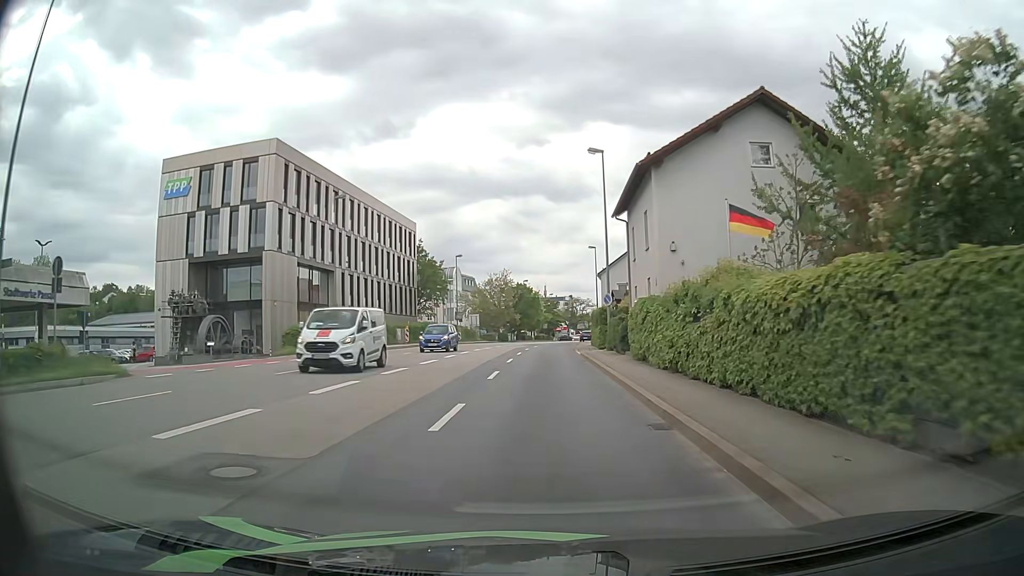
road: primary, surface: asphalt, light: Day
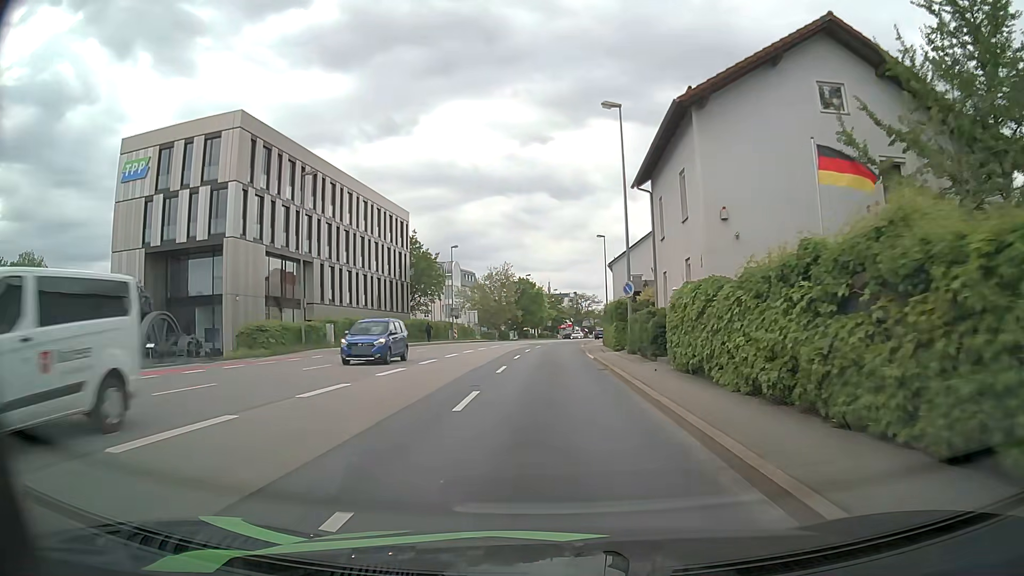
(+0.1, +7.1) m; +1°
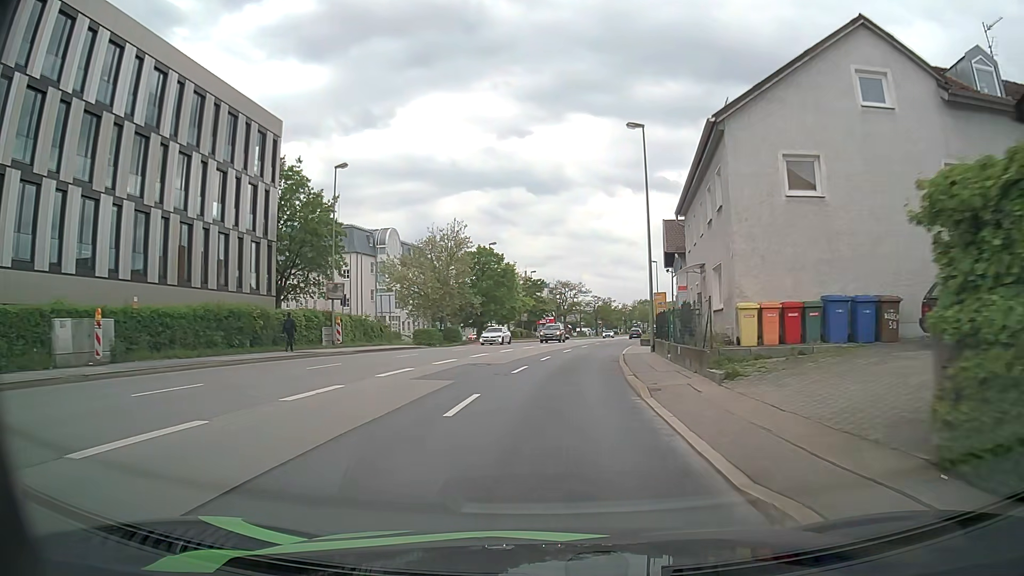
(-0.1, +36.7) m; +1°
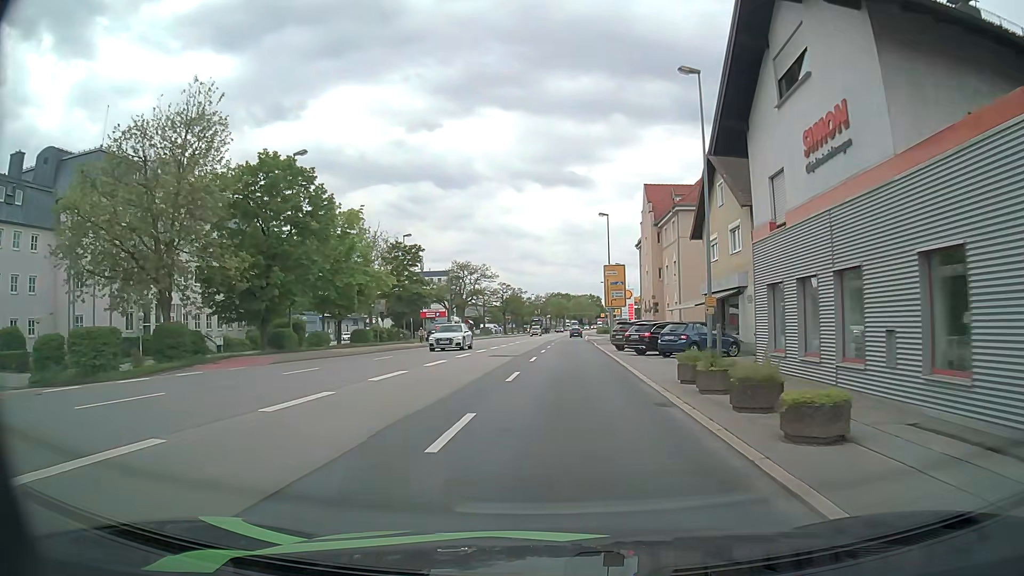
(+2.4, +36.9) m; +8°
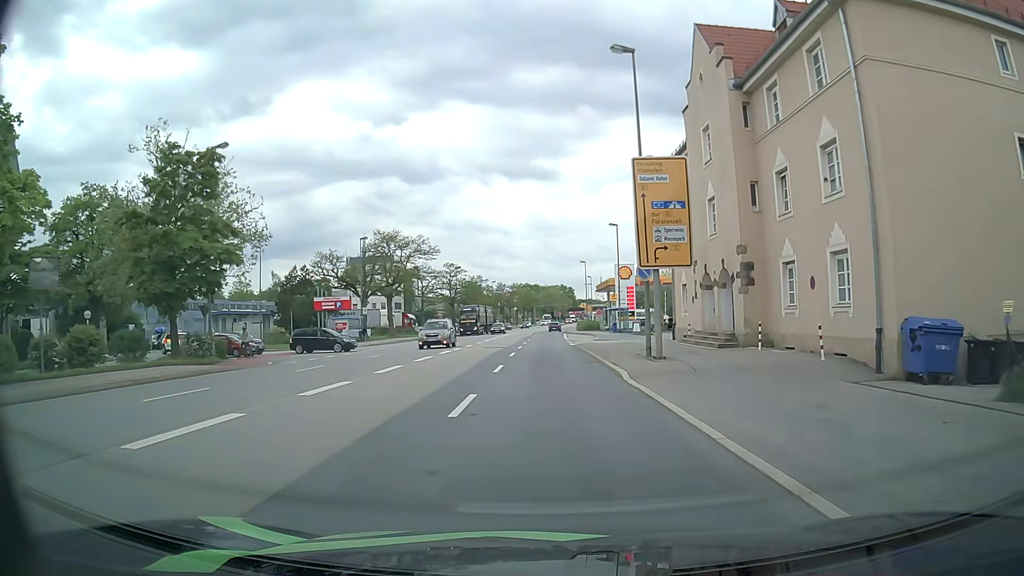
(+1.1, +33.1) m; +3°
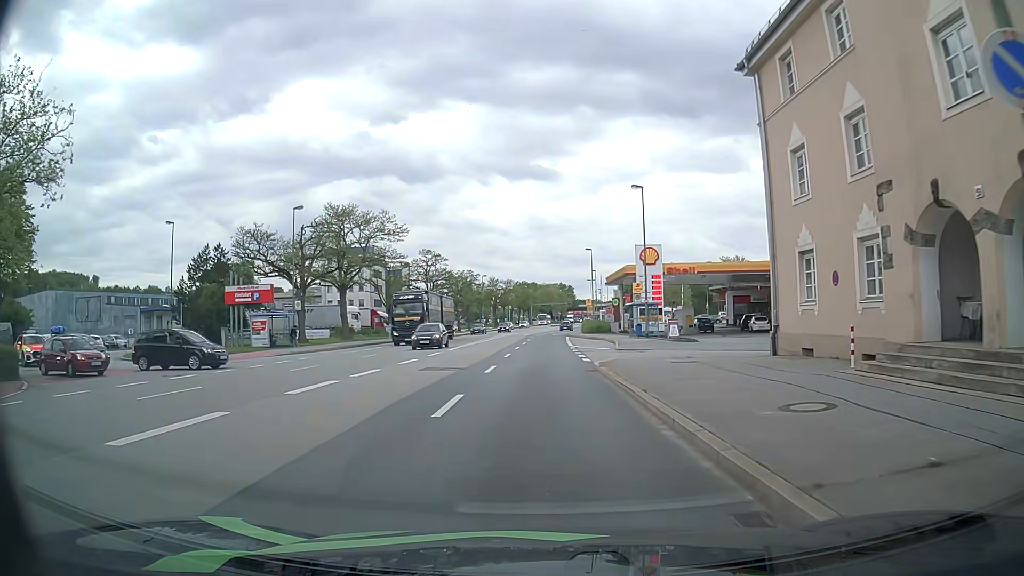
(-0.1, +18.0) m; 0°
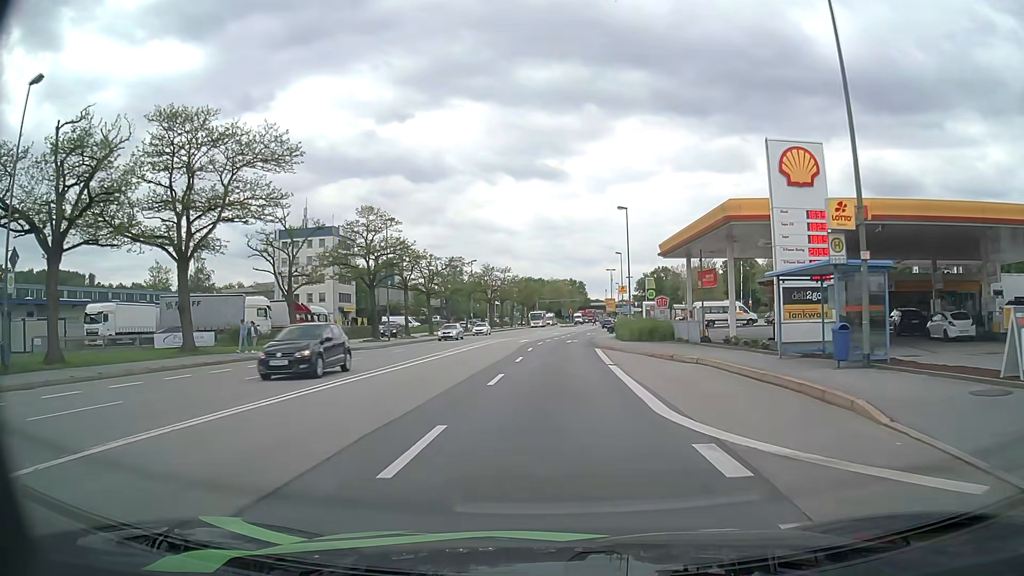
(-0.2, +30.7) m; 0°
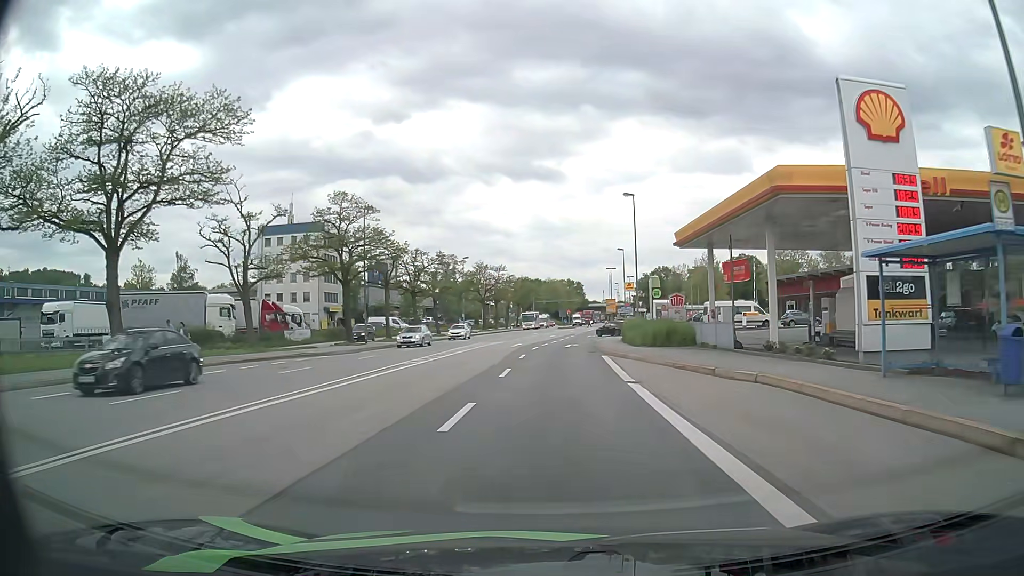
(0.0, +6.3) m; 0°
(0, +10) (0, +20) (0, +30) (+1, +40) (+2, +50) (+3, +60) (+4, +70) (+5, +80) (+7, +90) (+8, +99) m
